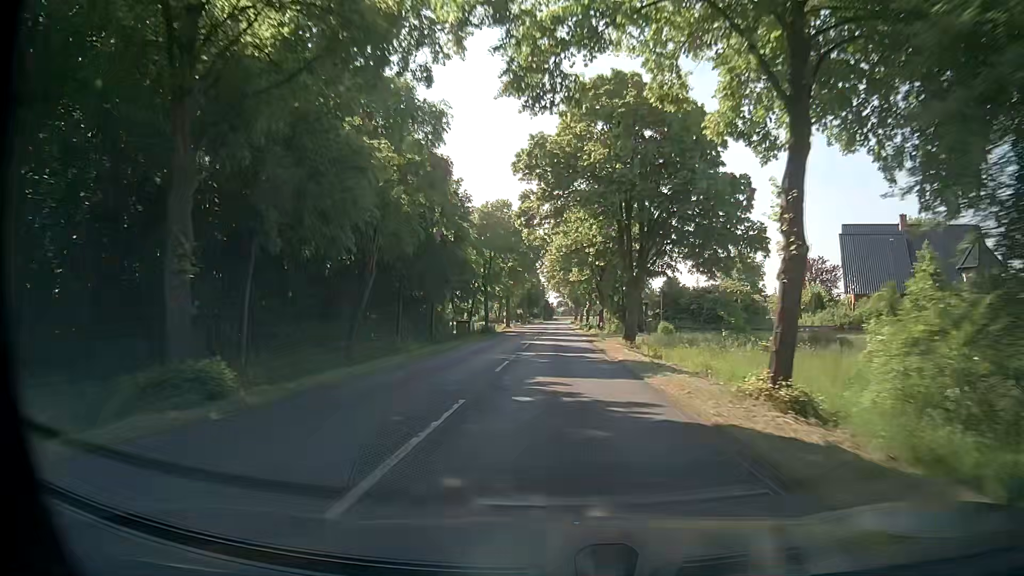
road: secondary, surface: asphalt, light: Day
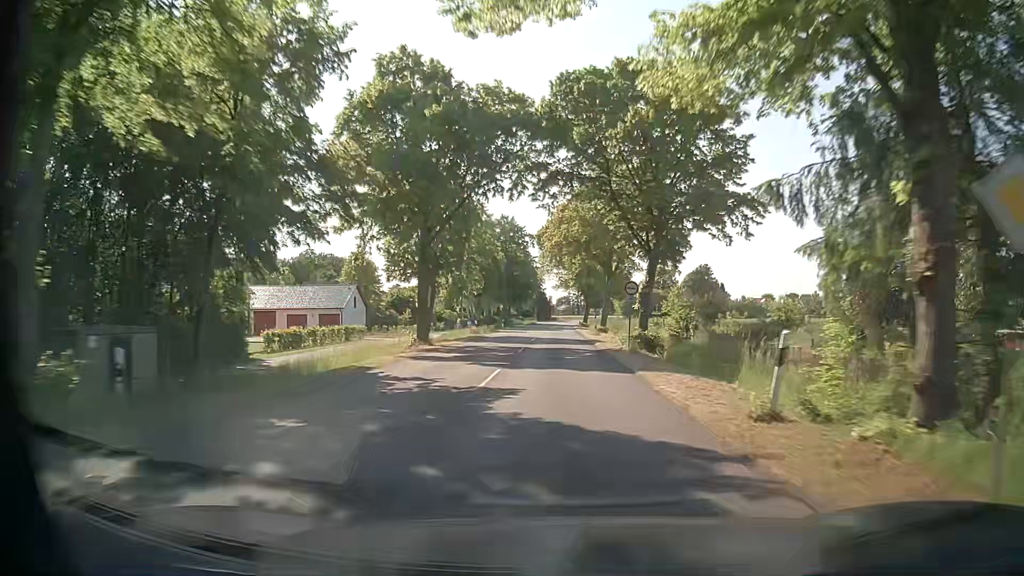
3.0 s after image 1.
(0.0, +54.6) m; 0°
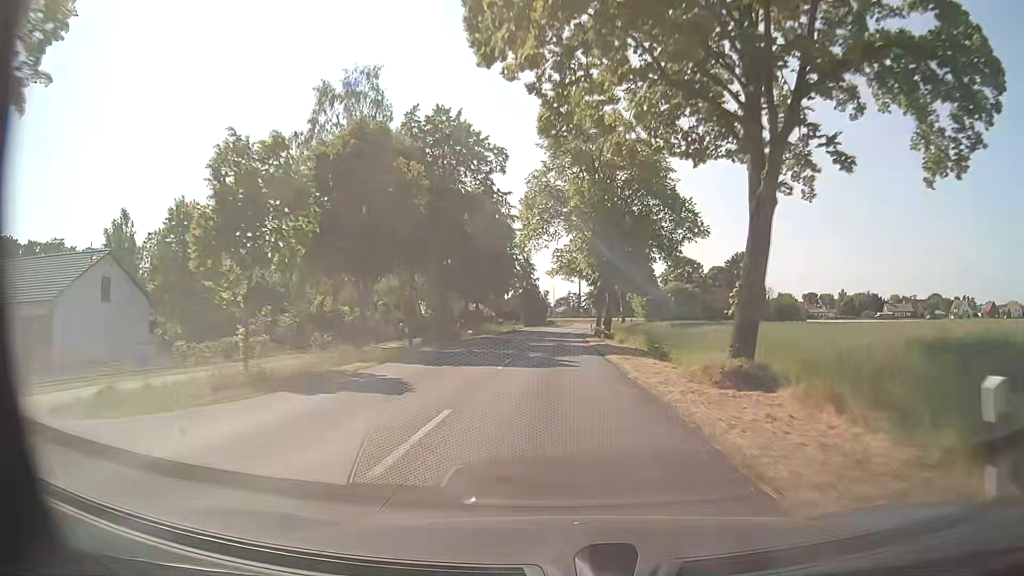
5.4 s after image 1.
(+0.1, +43.6) m; 0°
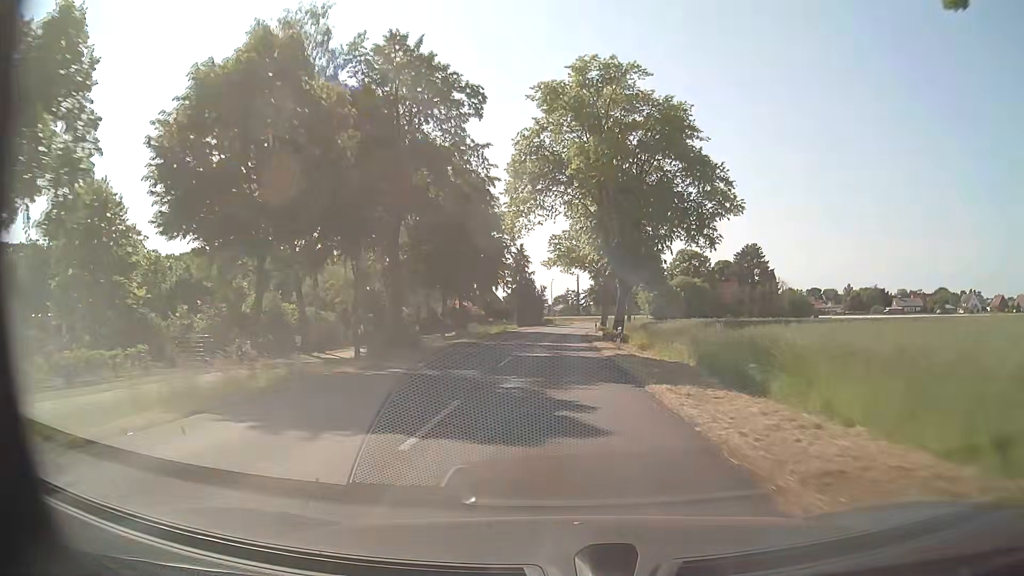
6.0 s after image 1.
(0.0, +10.9) m; 0°
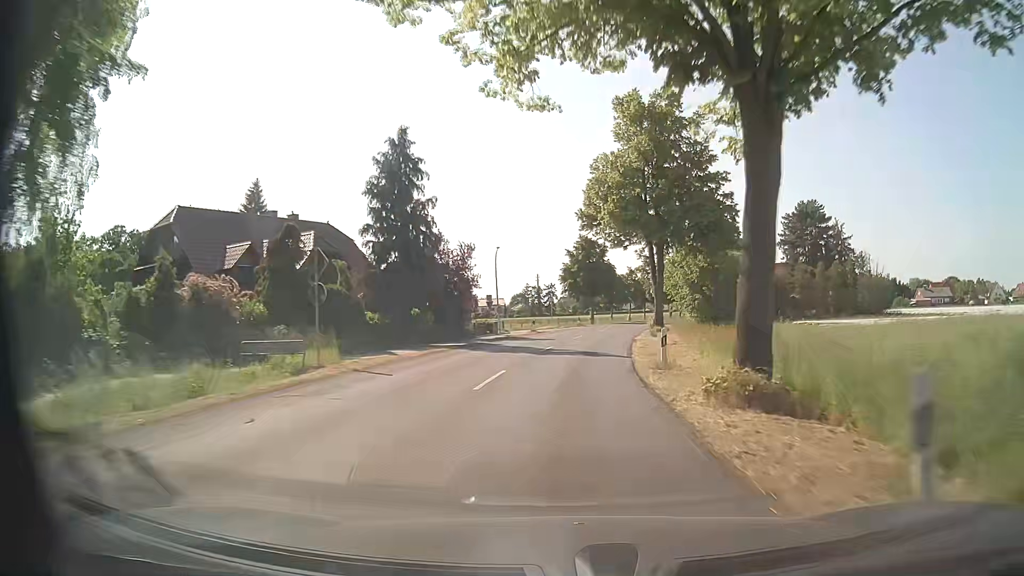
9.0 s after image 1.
(+1.0, +54.6) m; +3°
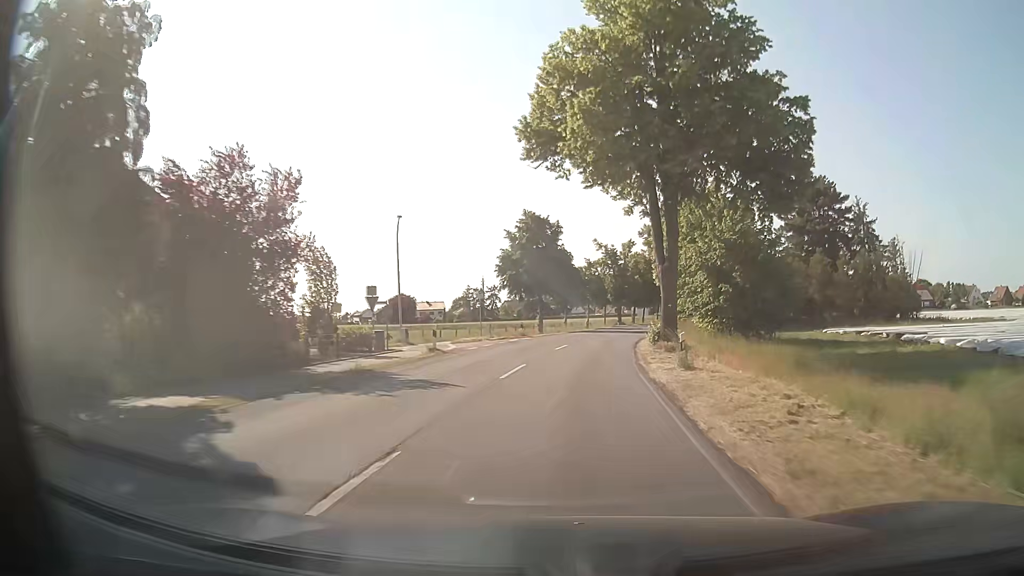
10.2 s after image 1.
(+0.8, +21.8) m; +5°
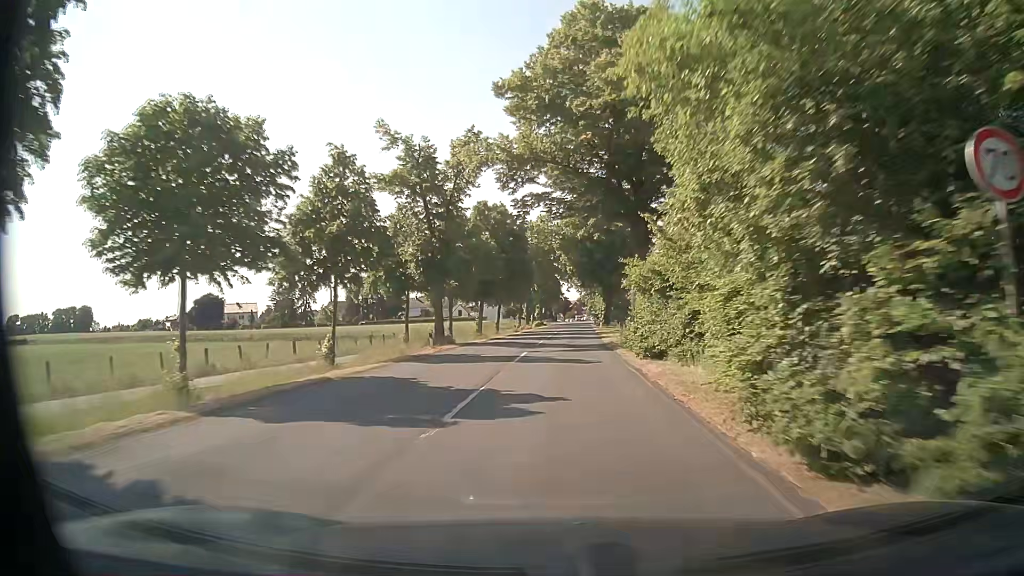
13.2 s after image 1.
(+6.0, +54.0) m; +12°
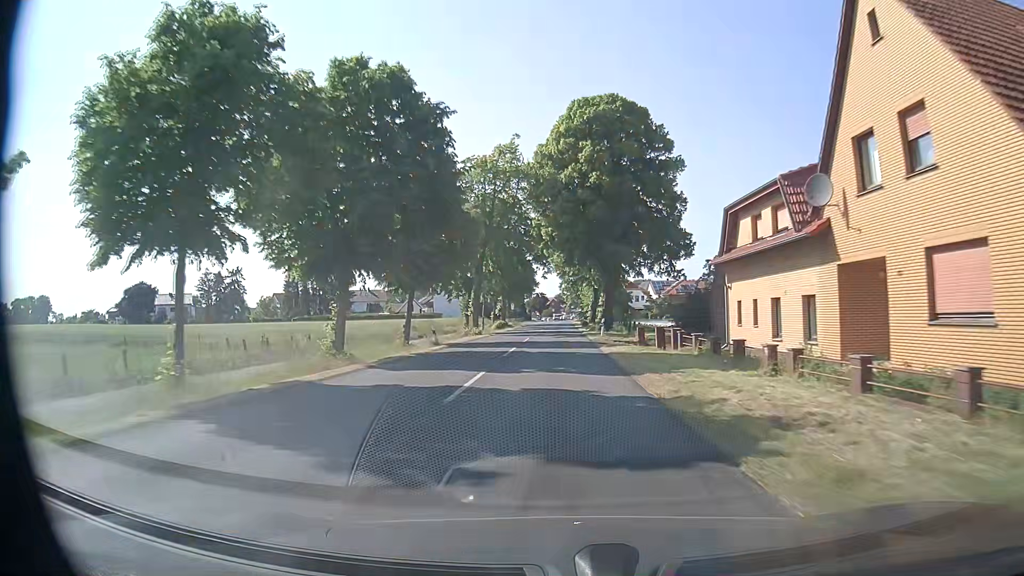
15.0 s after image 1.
(+0.7, +32.8) m; +2°
(0, +10) (0, +20) (0, +30) (0, +40) (0, +50) (0, +60) (0, +70) (0, +80) (0, +90) (0, +100) m
